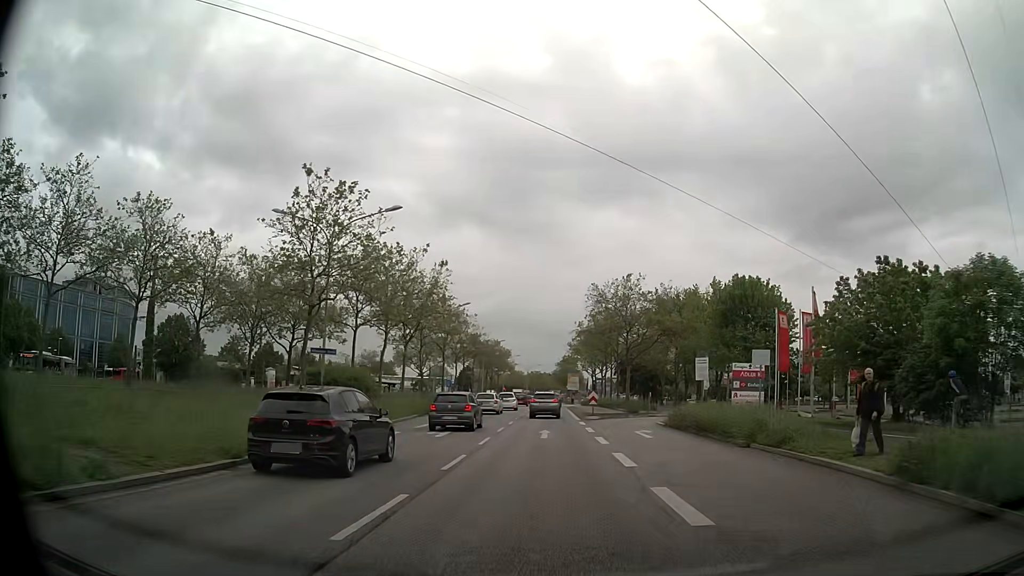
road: primary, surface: asphalt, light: Day
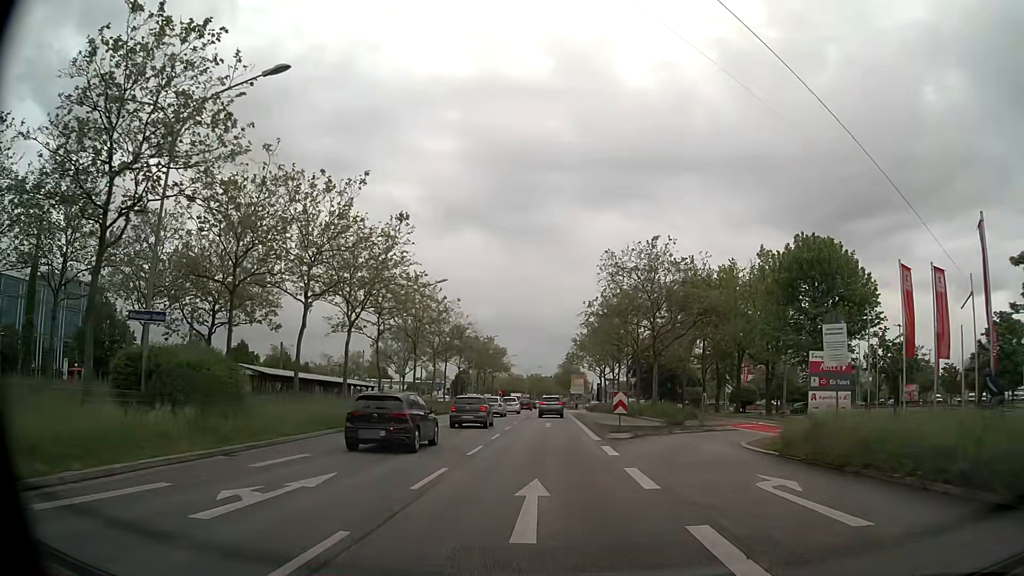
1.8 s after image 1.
(-0.1, +15.0) m; -1°
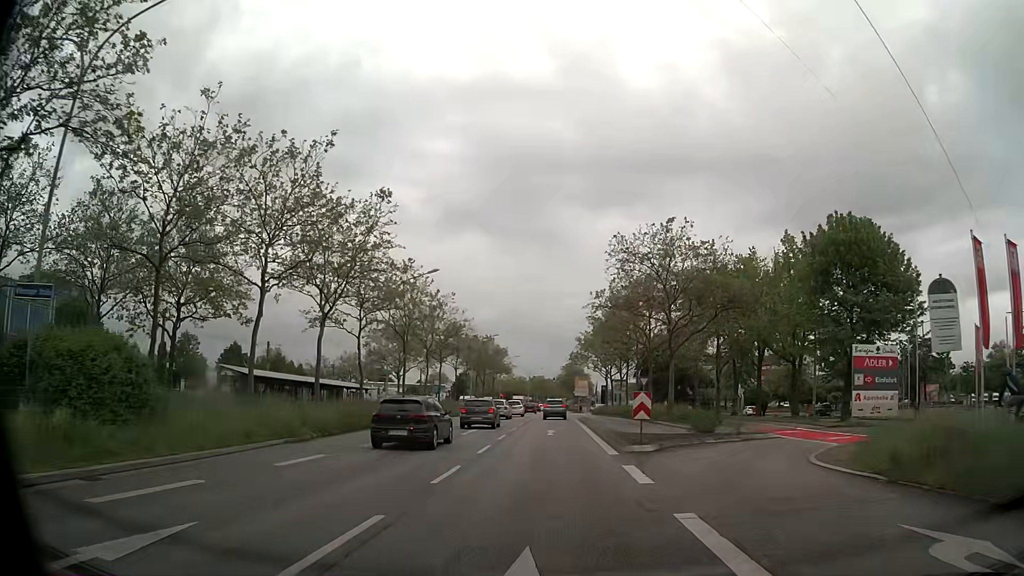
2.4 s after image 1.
(0.0, +5.0) m; 0°
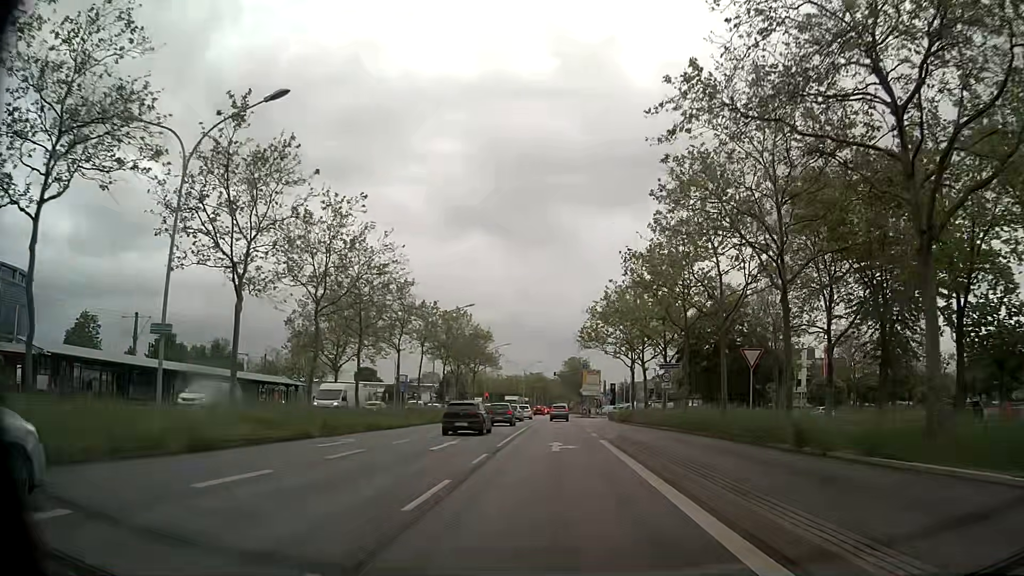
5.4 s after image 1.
(0.0, +27.8) m; 0°
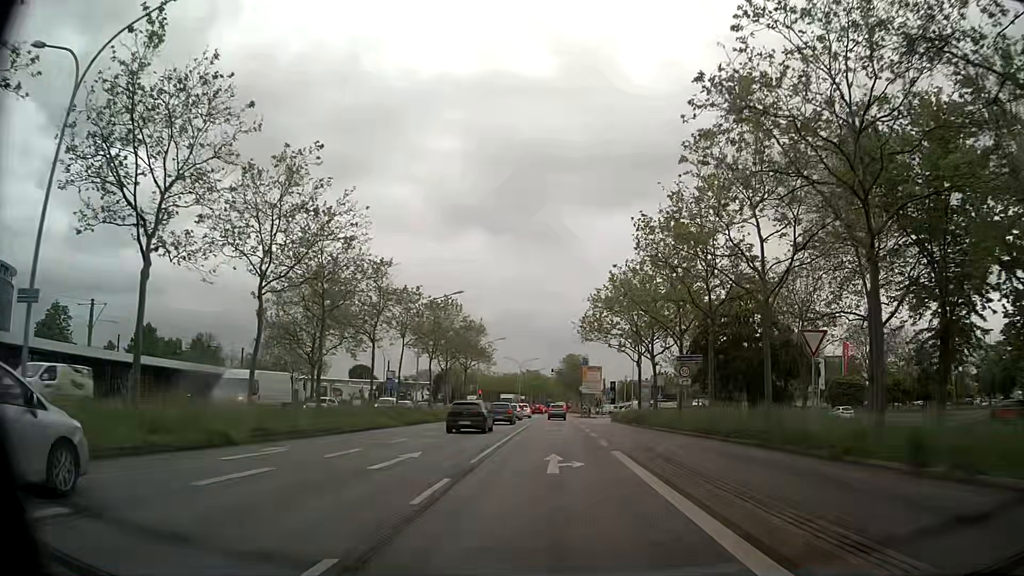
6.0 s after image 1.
(0.0, +6.0) m; +1°
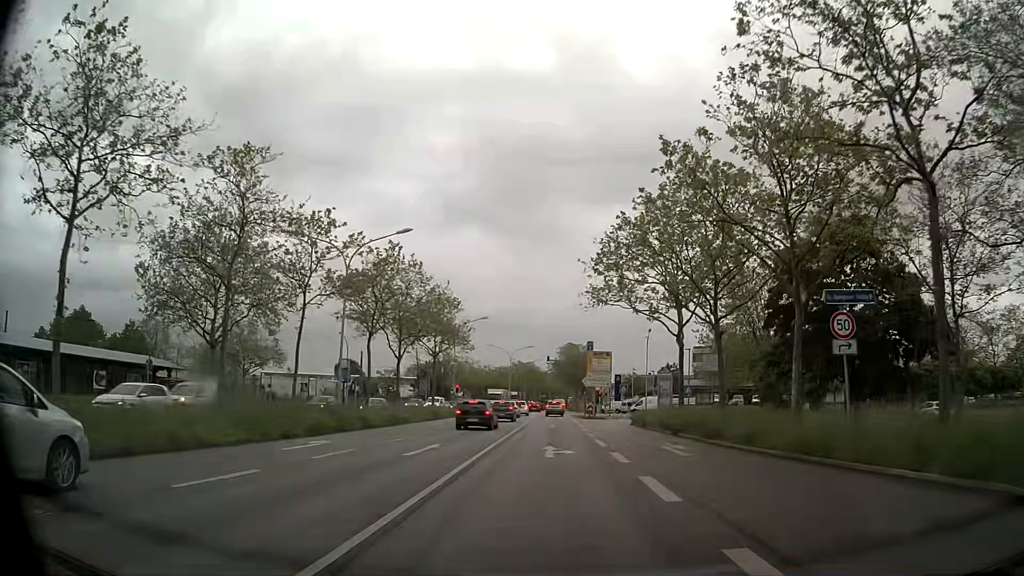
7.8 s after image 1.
(-0.1, +18.5) m; 0°
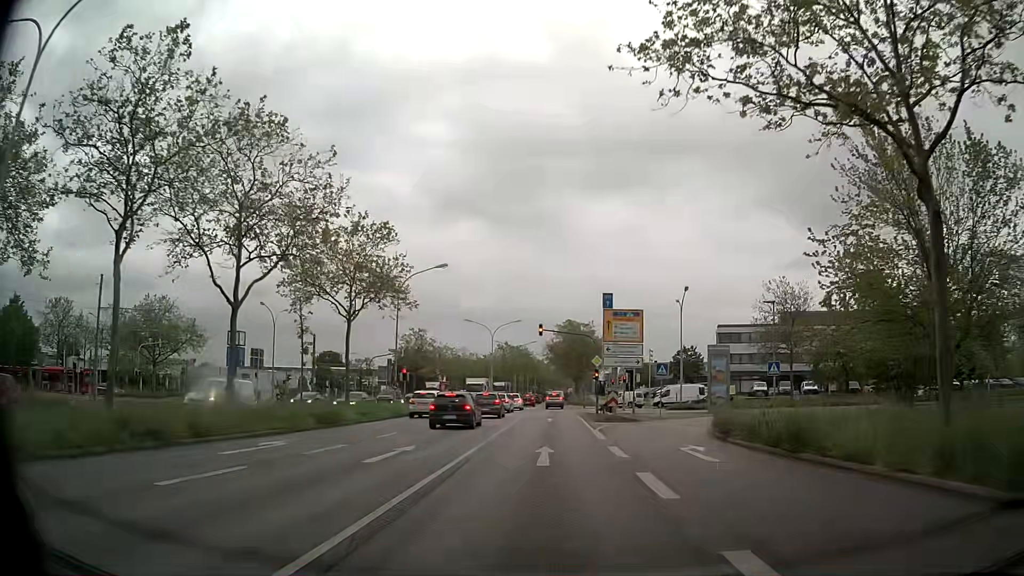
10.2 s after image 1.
(+0.1, +24.2) m; 0°
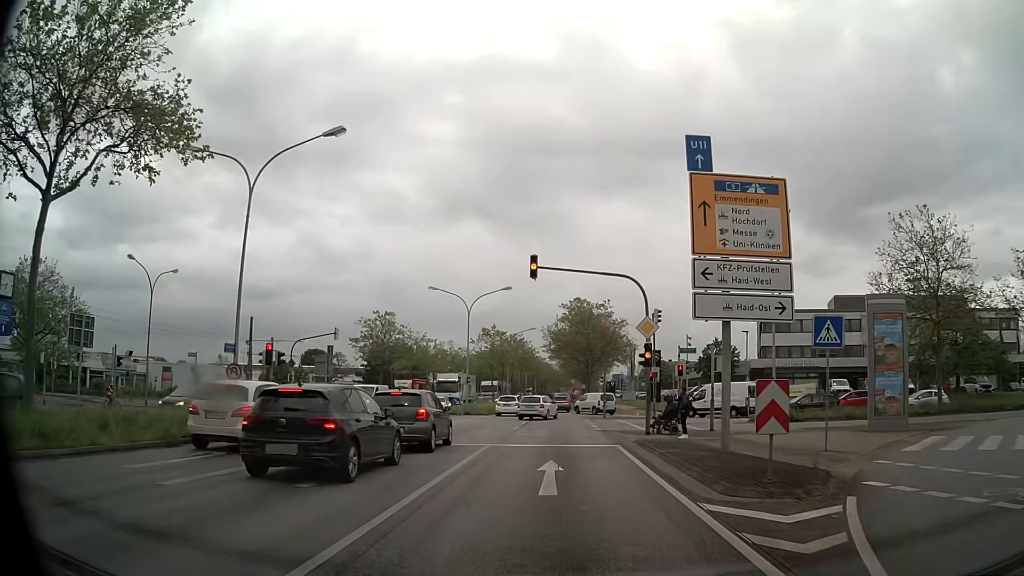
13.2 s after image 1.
(-0.1, +23.5) m; -1°
